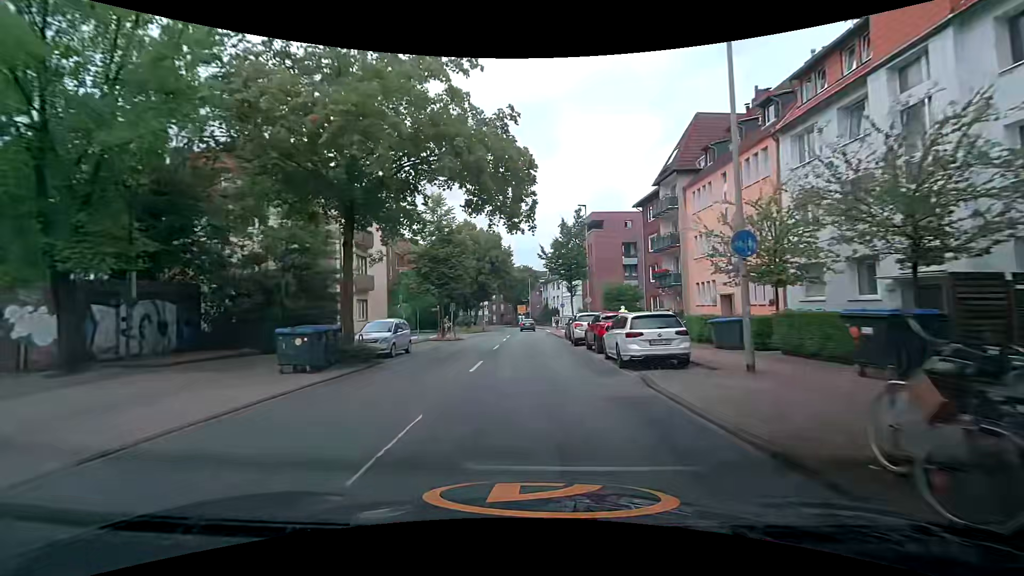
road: tertiary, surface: asphalt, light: Day
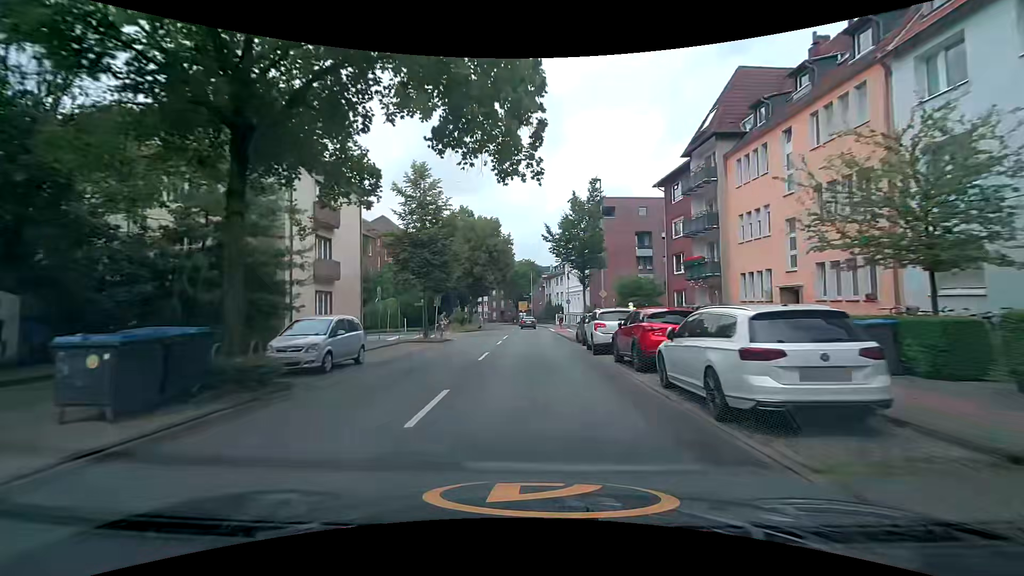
(-0.1, +6.9) m; 0°
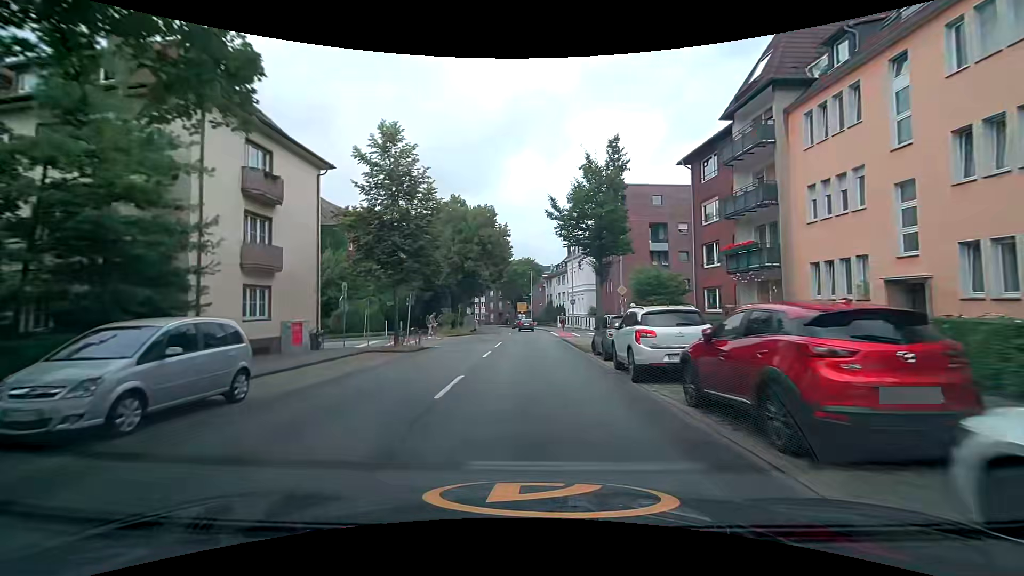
(-0.1, +6.9) m; 0°
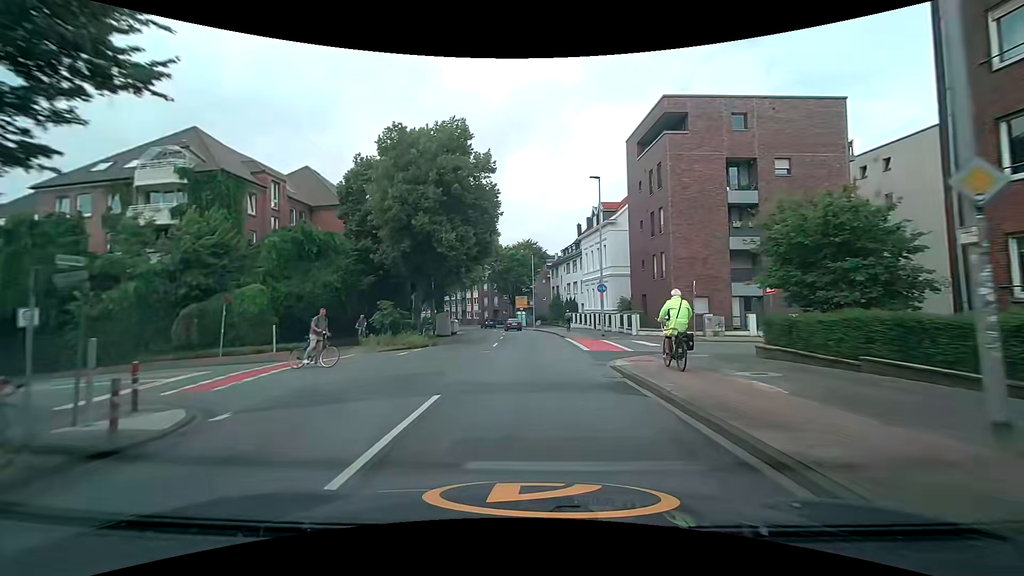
(-0.4, +20.3) m; -1°
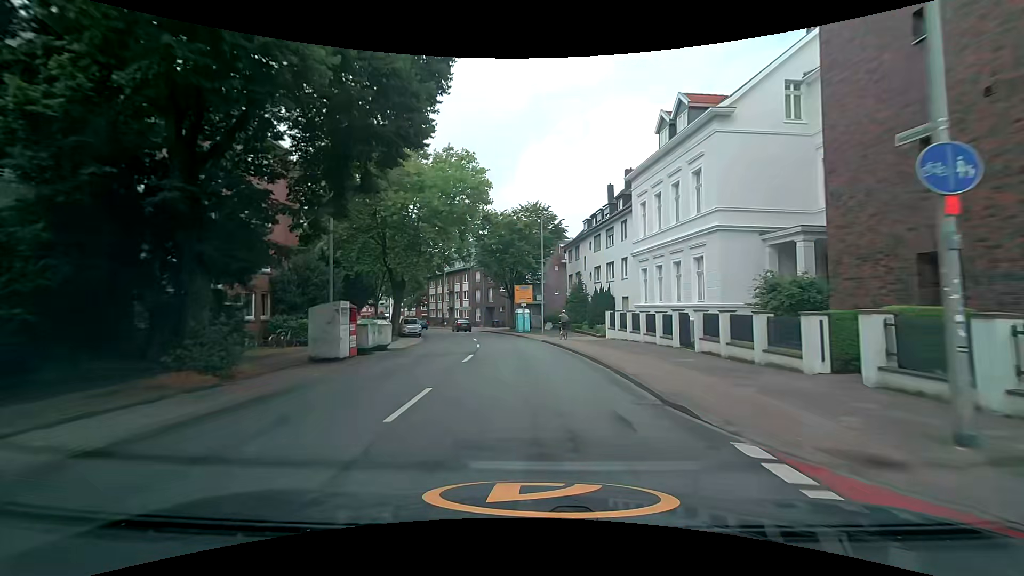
(-0.1, +26.0) m; -1°
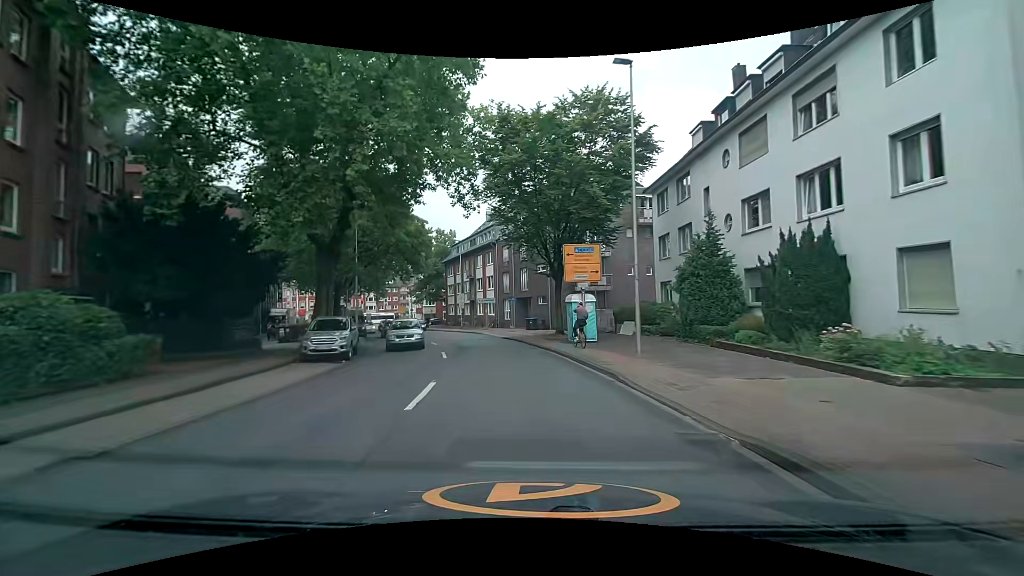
(-0.9, +25.7) m; -5°
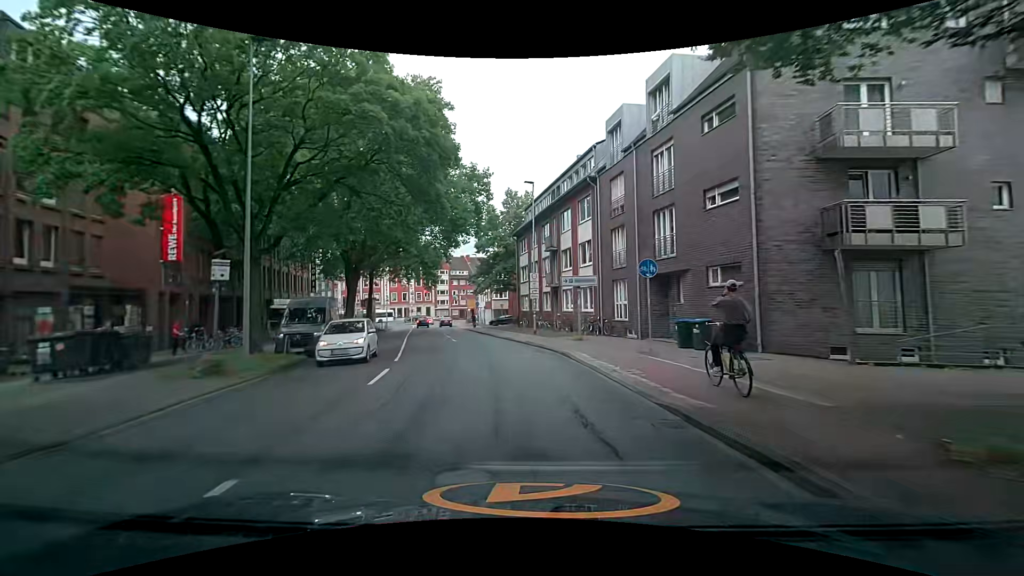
(-2.2, +25.0) m; -11°
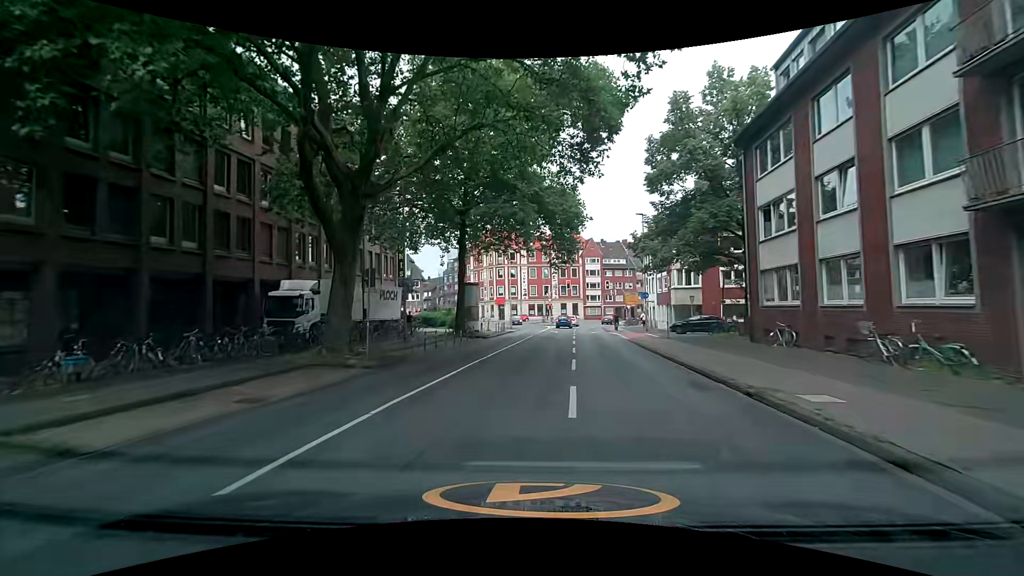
(-2.8, +27.3) m; -16°
(0, +10) (0, +20) (+1, +30) (+2, +40) (+3, +50) (+4, +60) (+5, +70) (+6, +80) (+5, +90) (-1, +97) m
